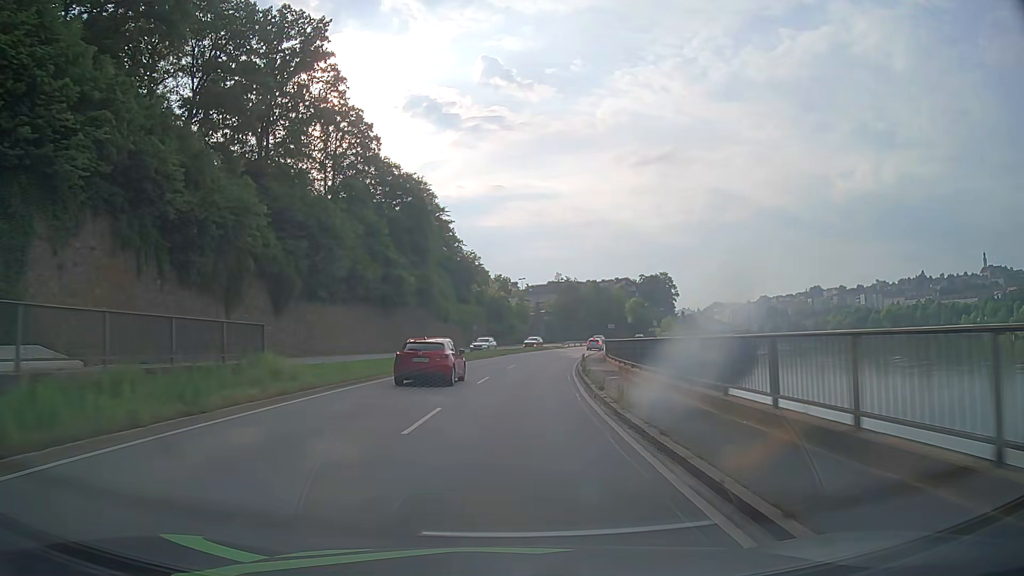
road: primary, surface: asphalt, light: Day
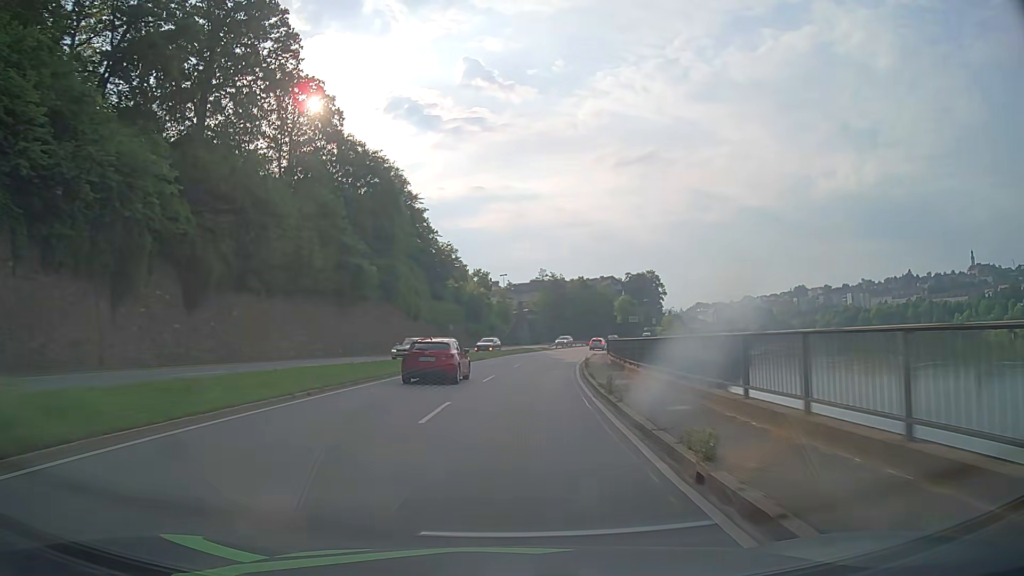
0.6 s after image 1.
(+0.1, +10.8) m; +1°
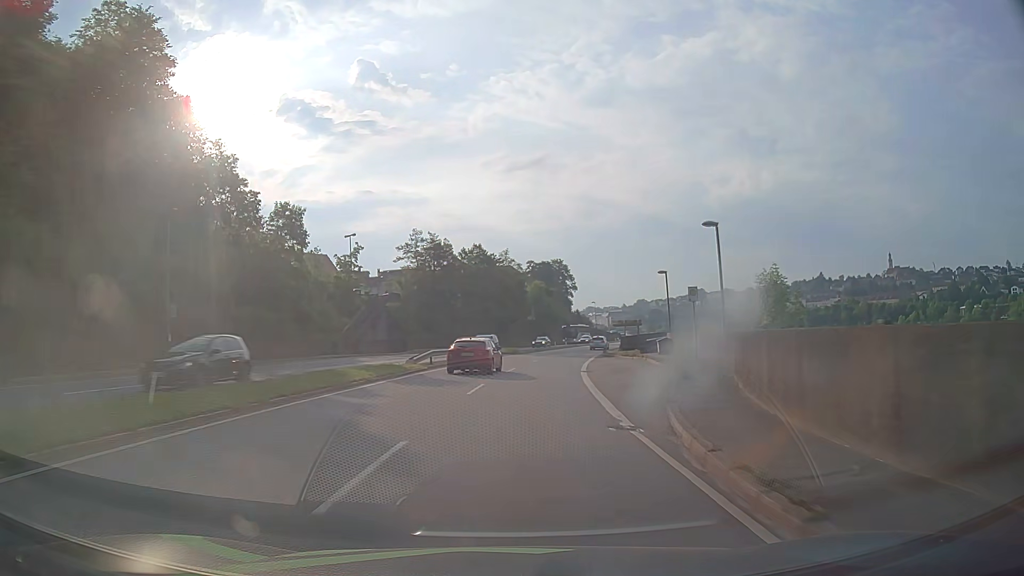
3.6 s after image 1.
(+4.2, +53.5) m; +10°
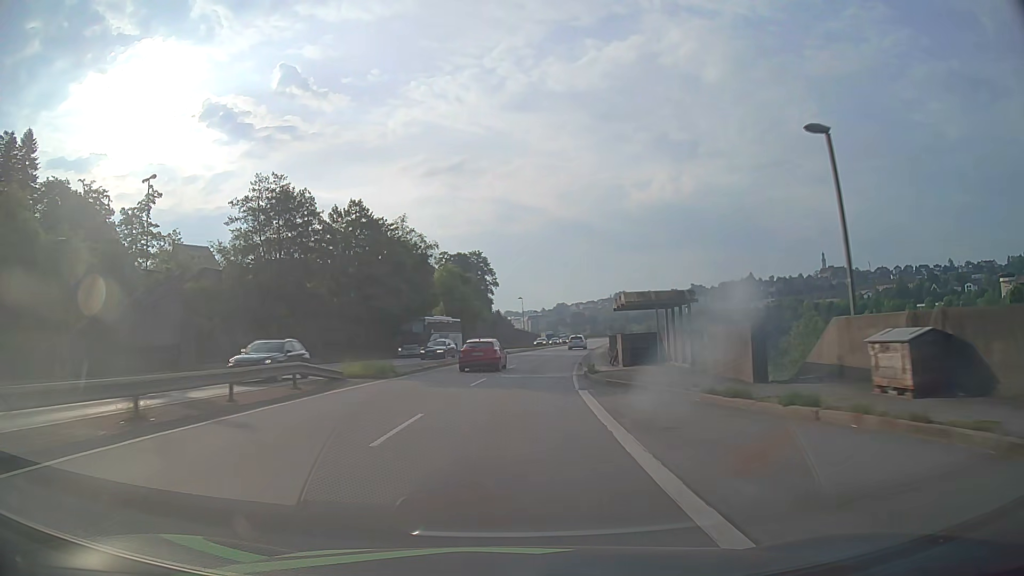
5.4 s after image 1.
(+2.1, +32.2) m; +7°
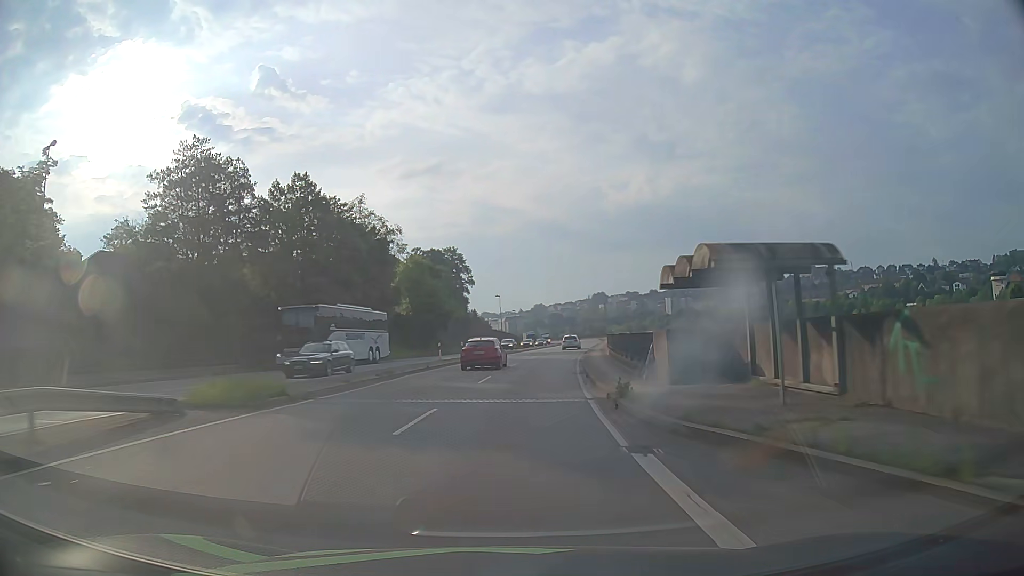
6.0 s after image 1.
(+0.2, +10.7) m; +2°
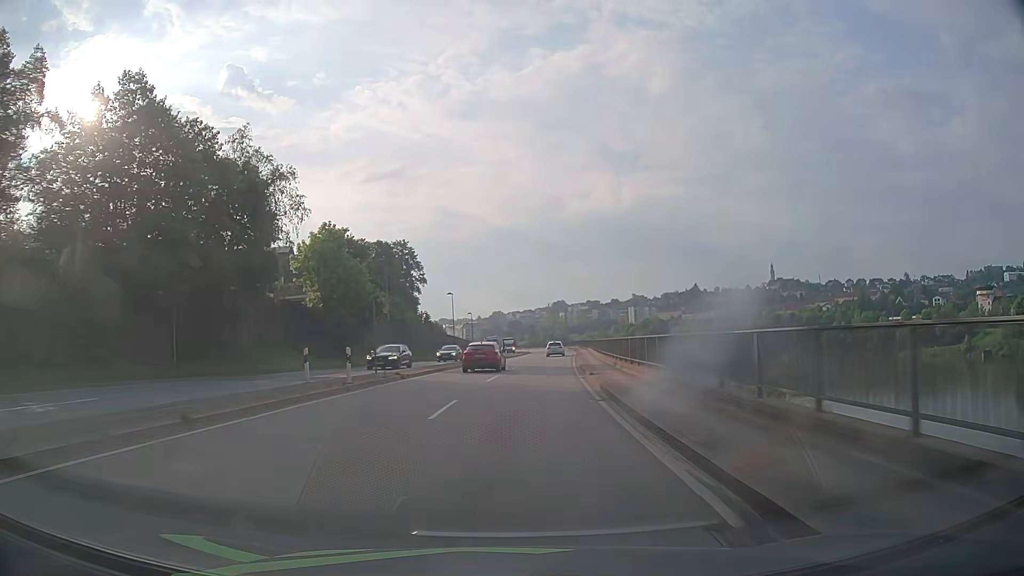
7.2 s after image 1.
(+0.7, +21.5) m; +3°
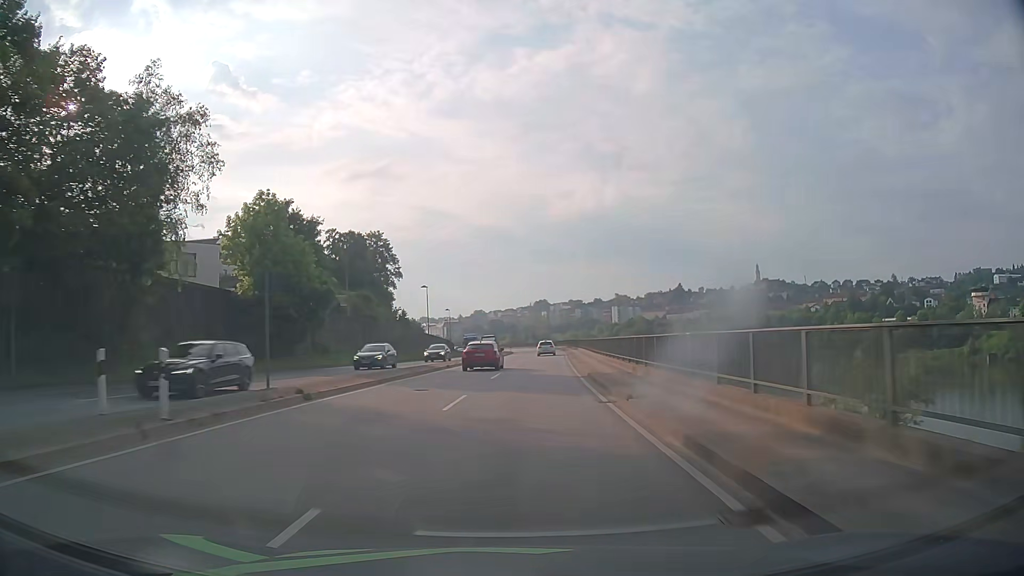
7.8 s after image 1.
(+0.1, +10.7) m; +2°
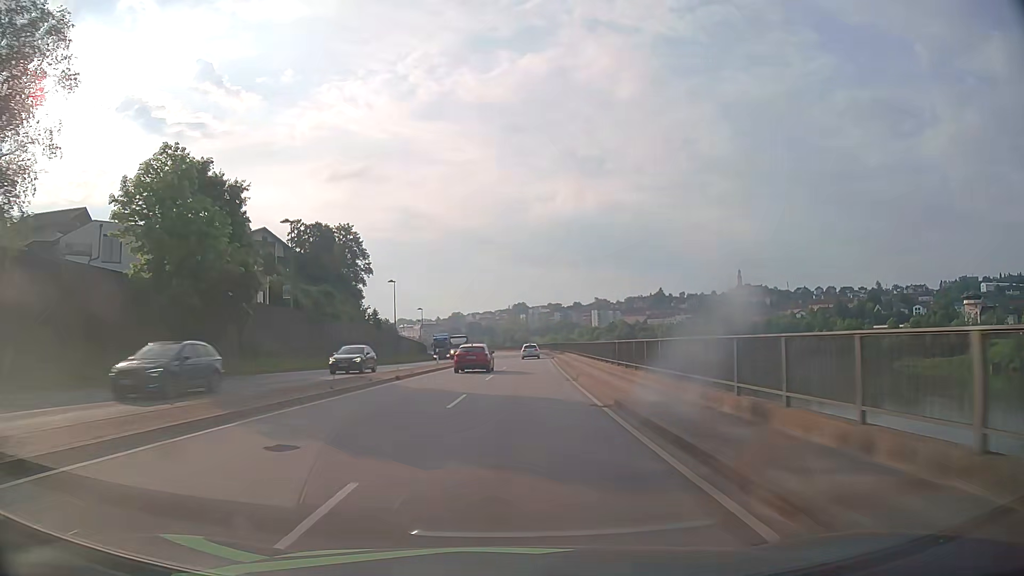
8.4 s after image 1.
(+0.2, +10.7) m; +2°
(0, +10) (0, +20) (+1, +30) (+1, +40) (+2, +50) (+2, +60) (+2, +70) (+3, +80) (+3, +90) (+3, +100) m
